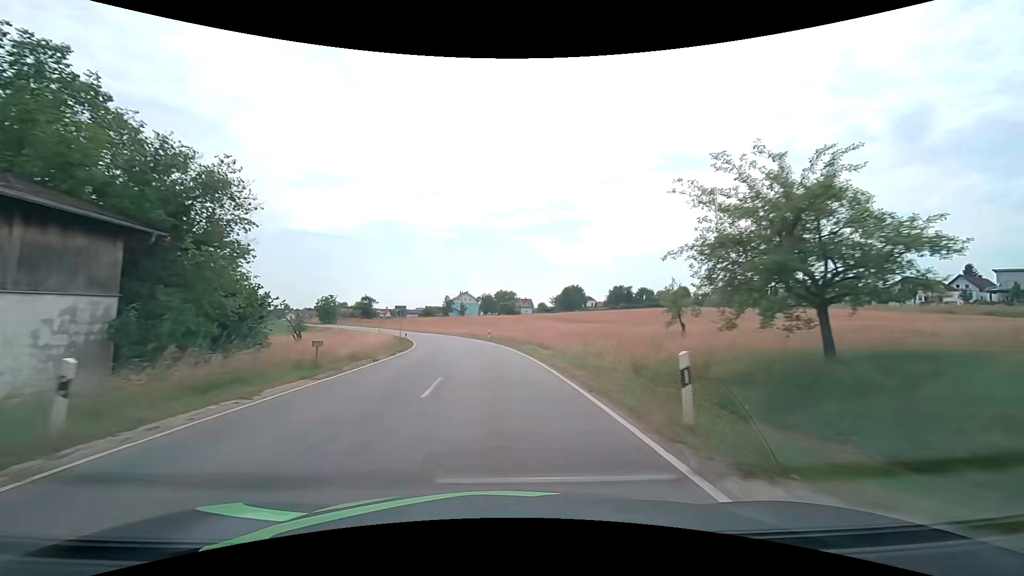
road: tertiary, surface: asphalt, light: Day
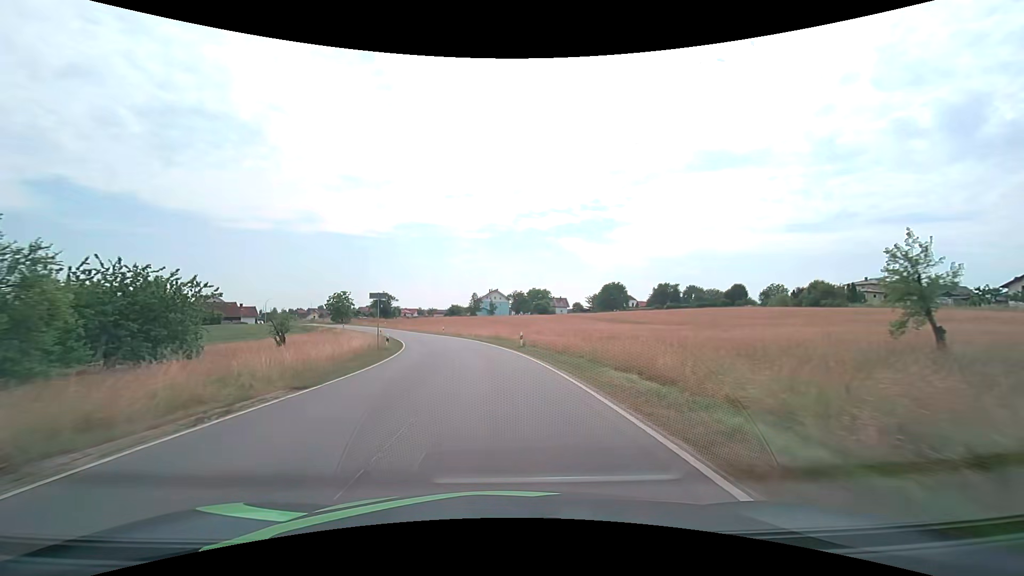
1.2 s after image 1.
(-0.5, +18.2) m; -3°
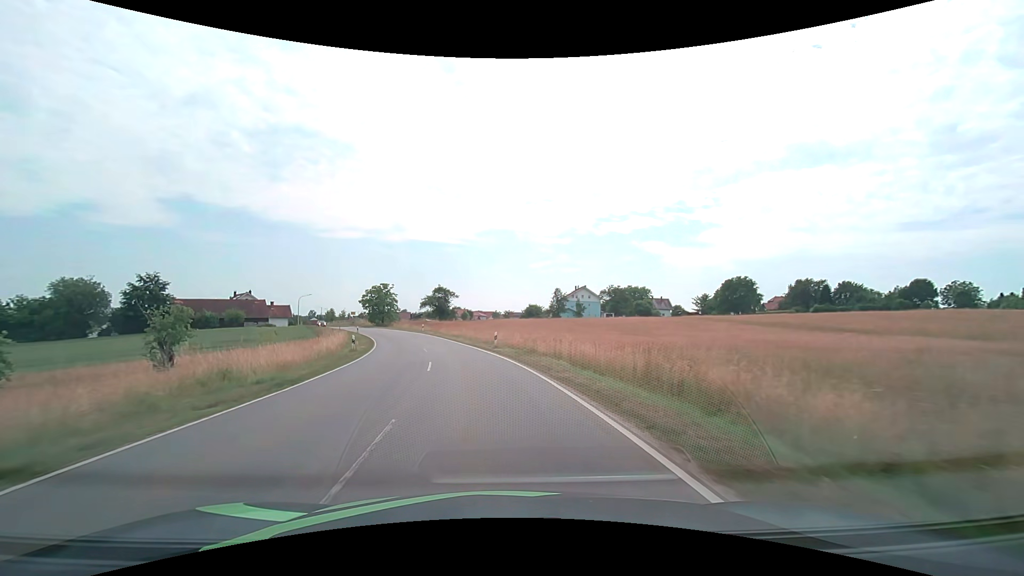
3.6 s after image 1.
(-2.7, +36.3) m; -9°
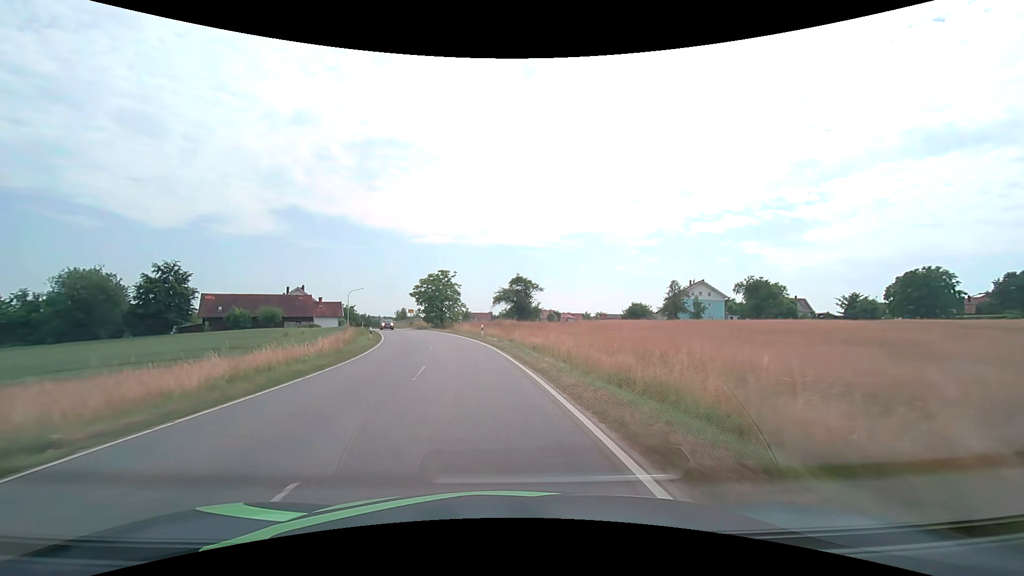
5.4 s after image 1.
(-2.3, +27.1) m; -10°
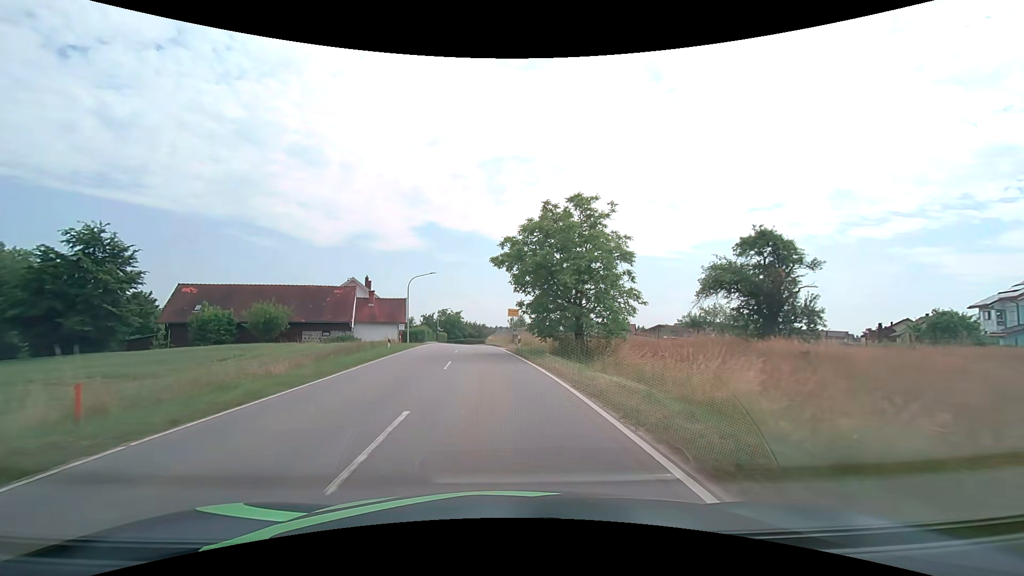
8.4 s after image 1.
(-6.1, +44.5) m; -15°
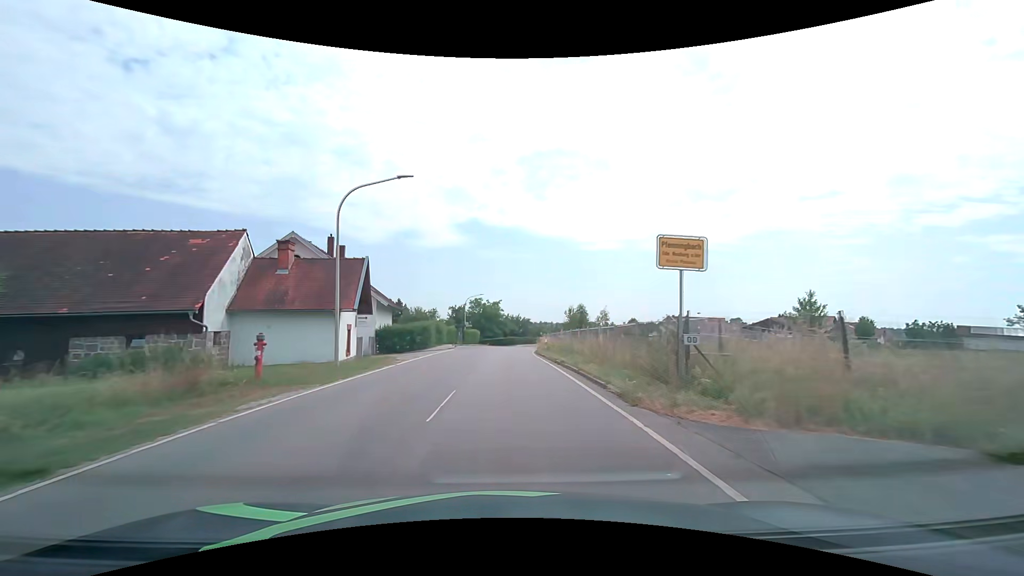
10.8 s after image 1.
(-2.1, +32.9) m; -5°
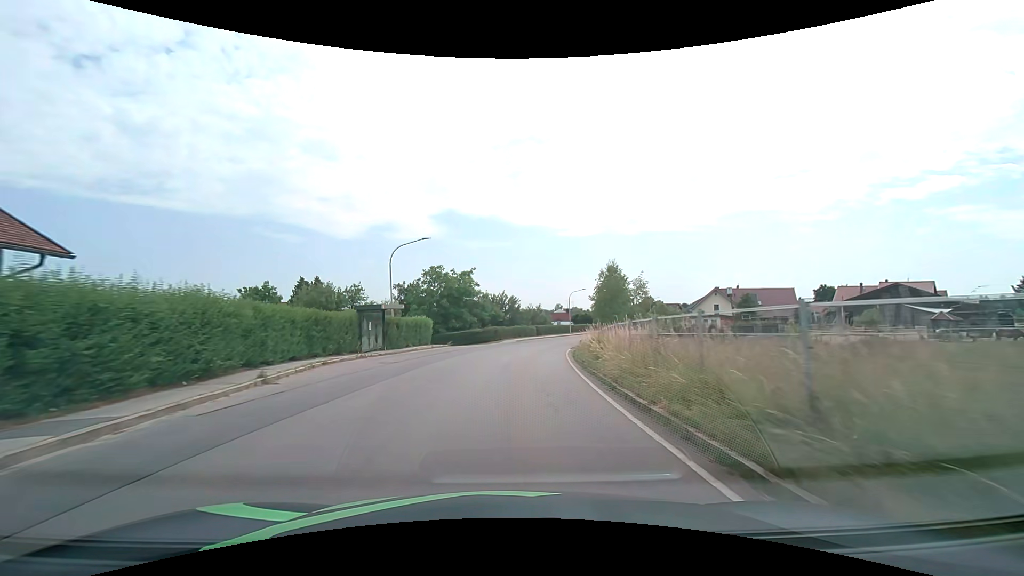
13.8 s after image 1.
(0.0, +39.5) m; +2°
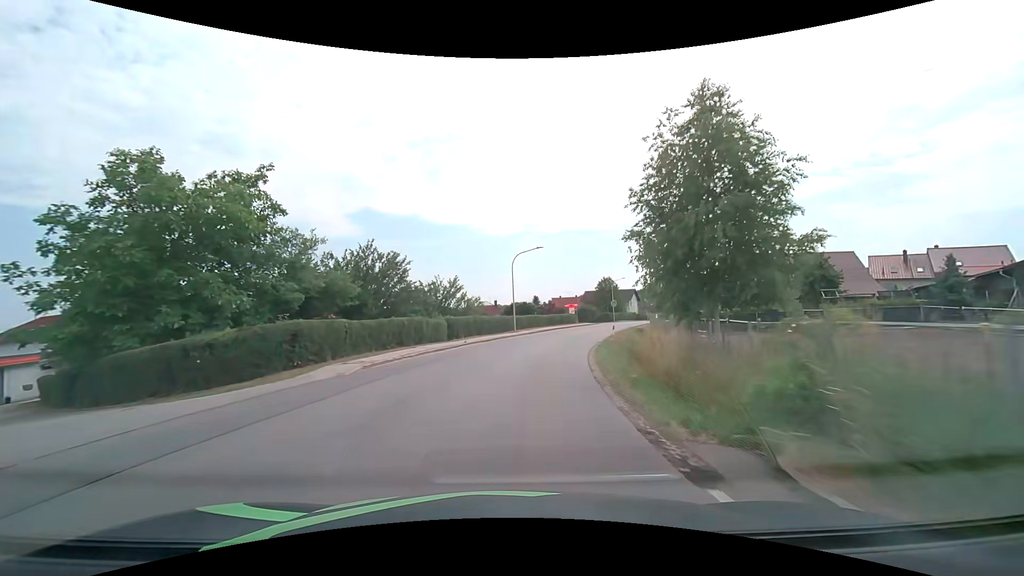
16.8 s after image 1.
(+2.7, +38.9) m; +9°
(0, +10) (+1, +20) (+3, +30) (+6, +39) (+9, +49) (+12, +58) (+16, +68) (+19, +77) (+23, +86) (+27, +95) m
